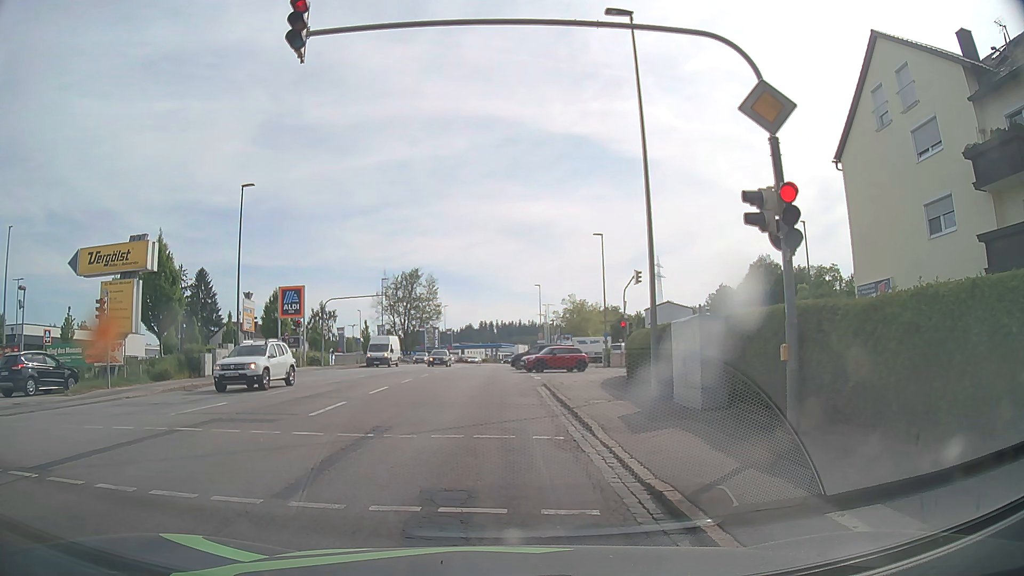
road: tertiary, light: Day
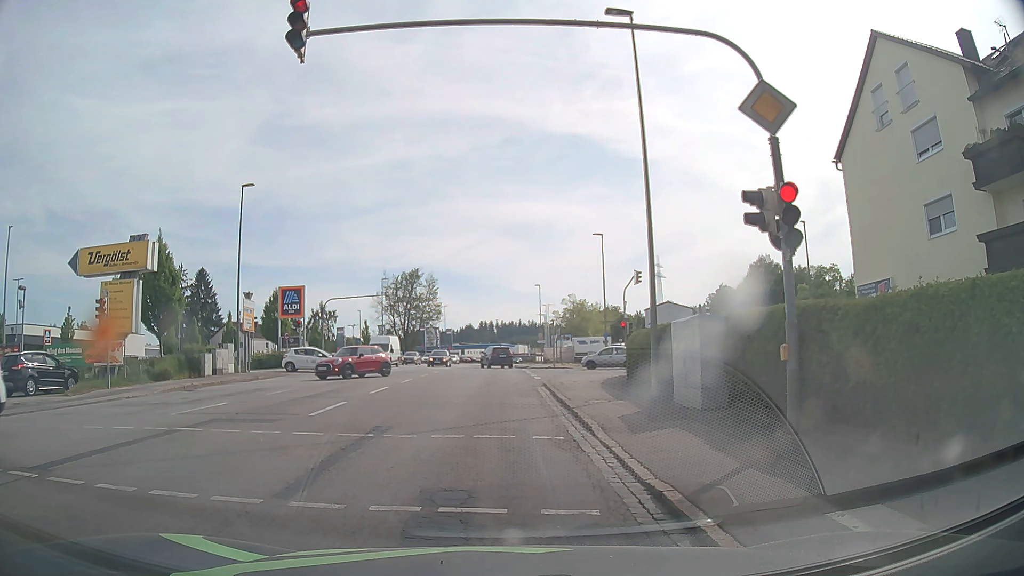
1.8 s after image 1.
(0.0, 0.0) m; 0°
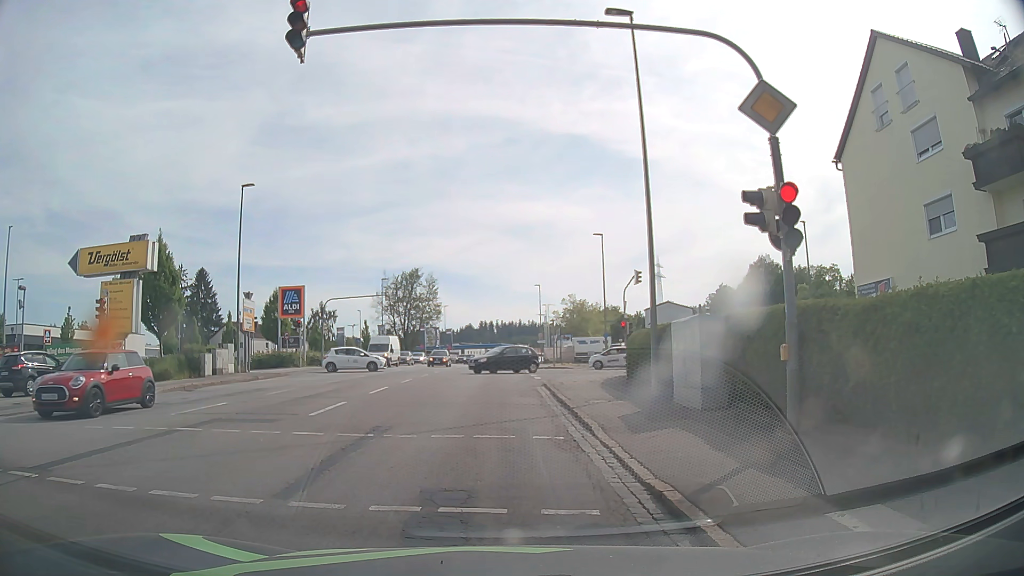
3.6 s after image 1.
(0.0, 0.0) m; 0°
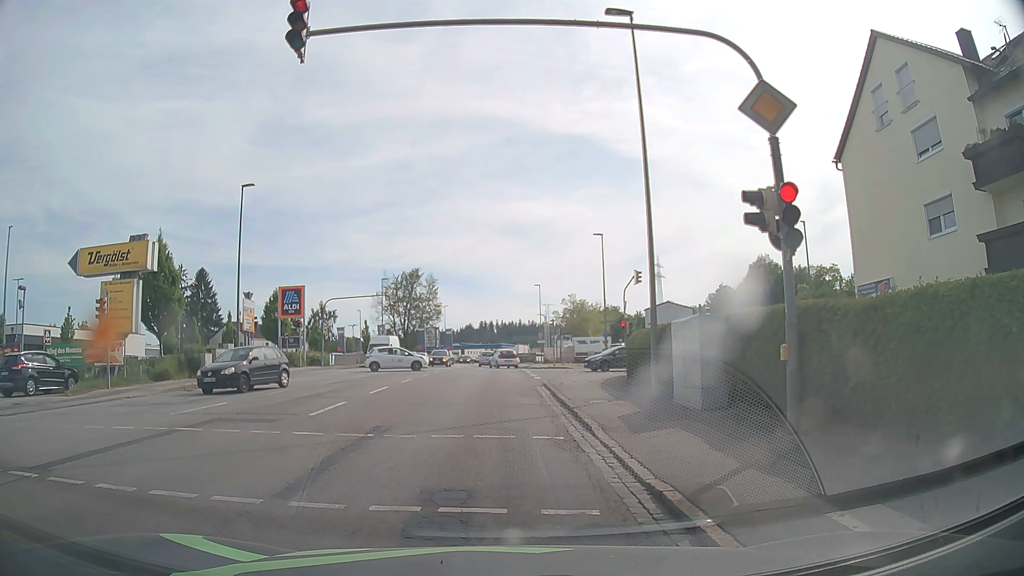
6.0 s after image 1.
(0.0, 0.0) m; 0°
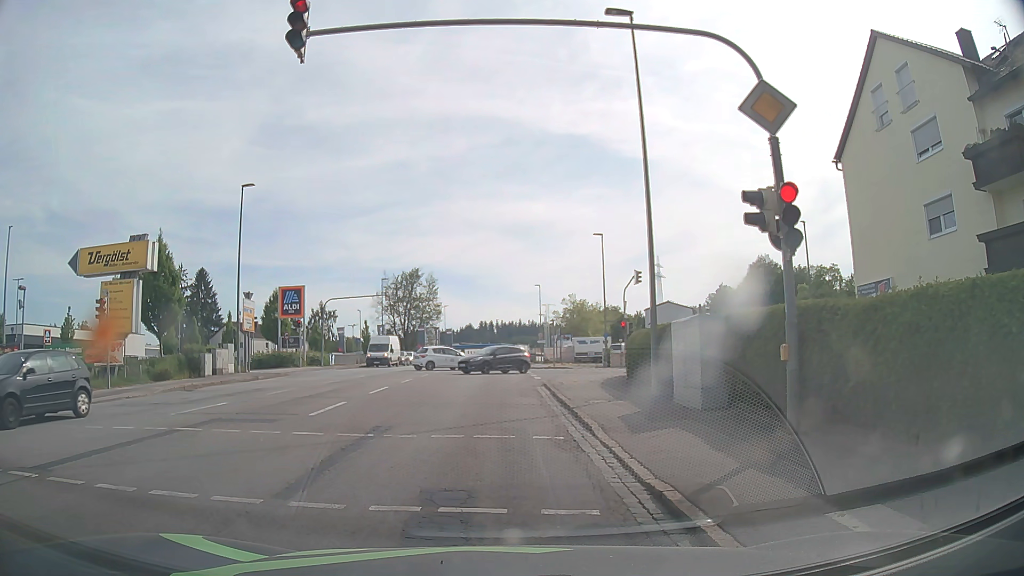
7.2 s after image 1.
(0.0, 0.0) m; 0°
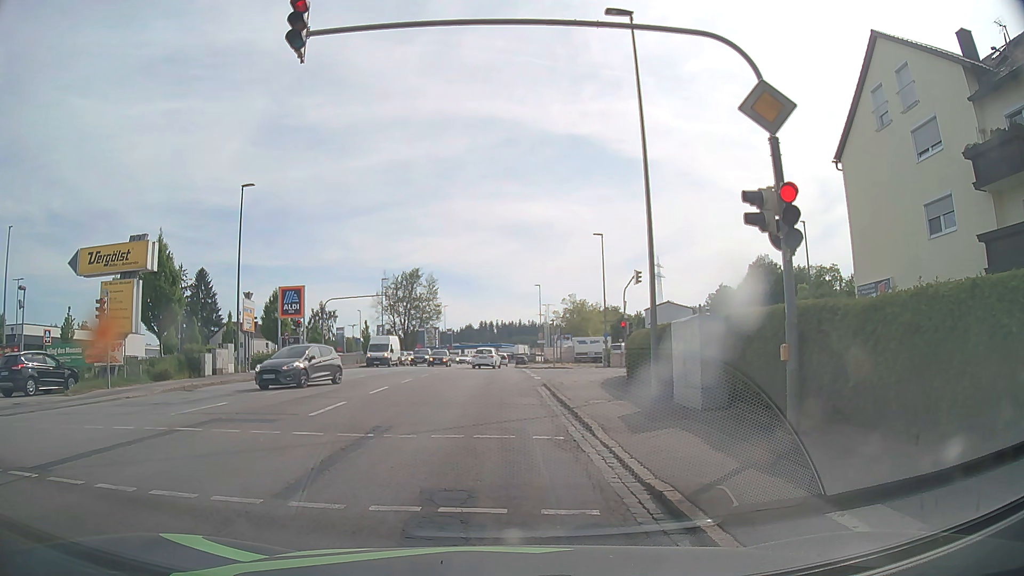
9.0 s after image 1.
(0.0, 0.0) m; 0°
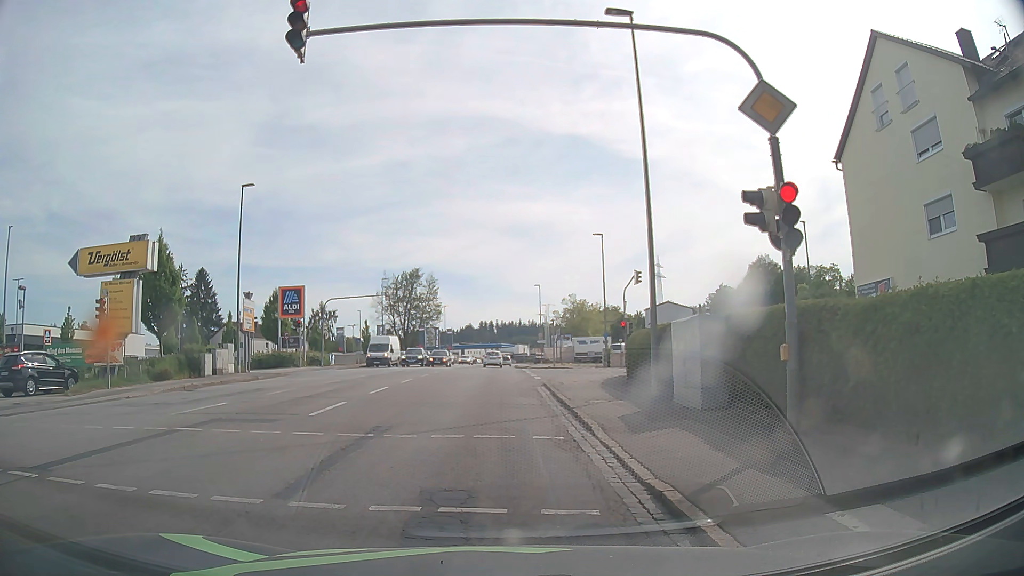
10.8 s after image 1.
(0.0, 0.0) m; 0°
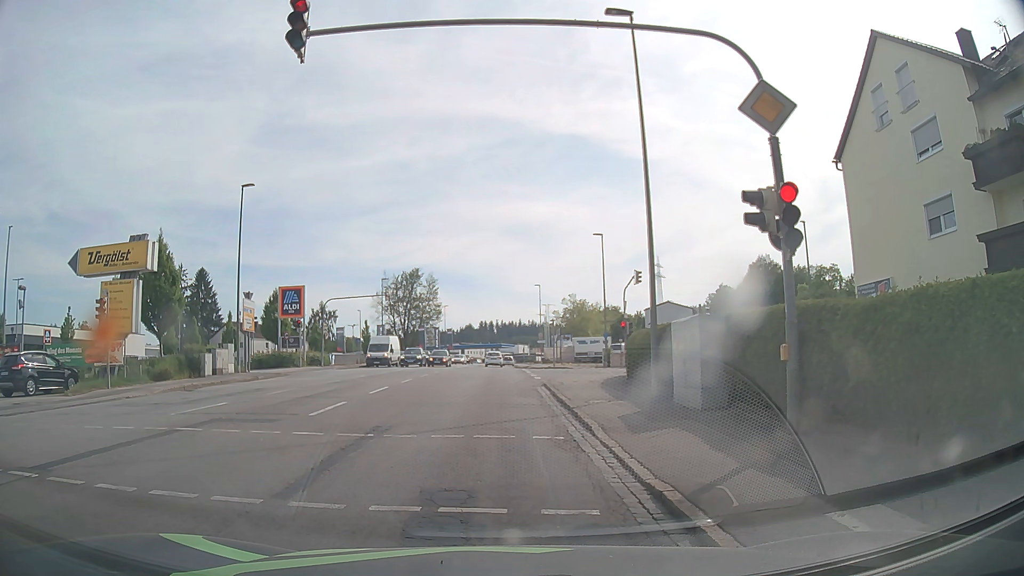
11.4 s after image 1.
(0.0, 0.0) m; 0°
